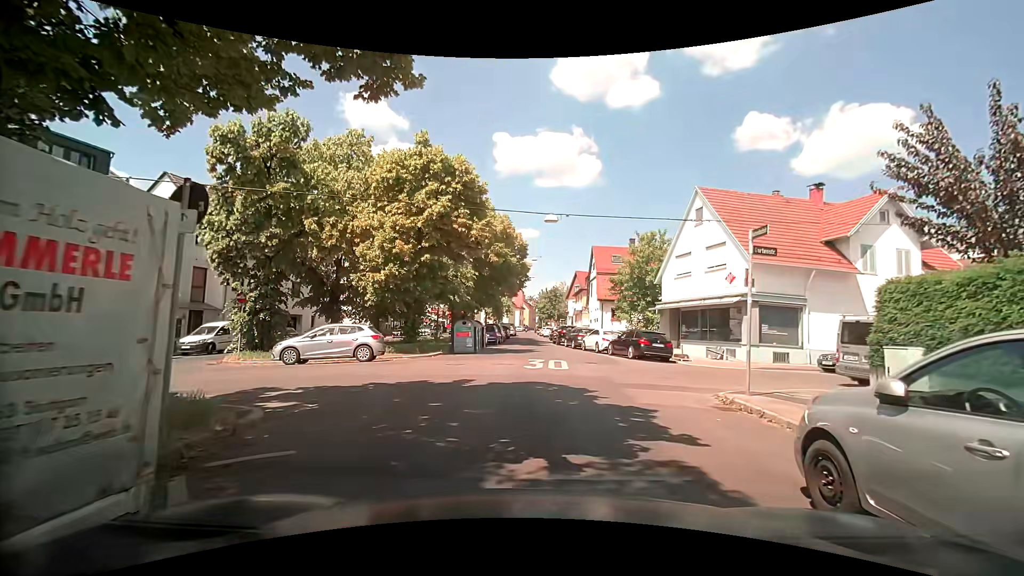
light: Day
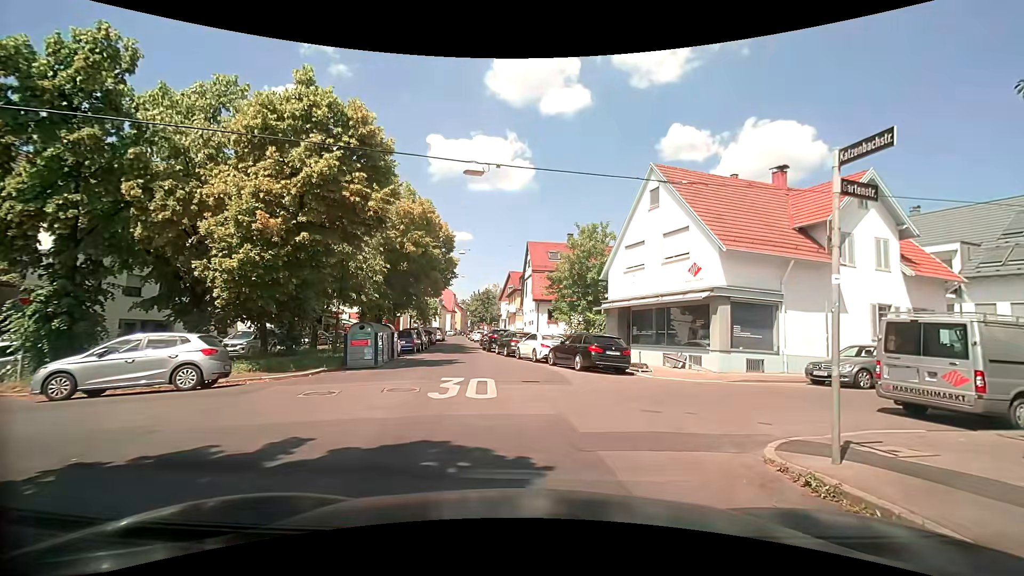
(+0.3, +5.4) m; +5°
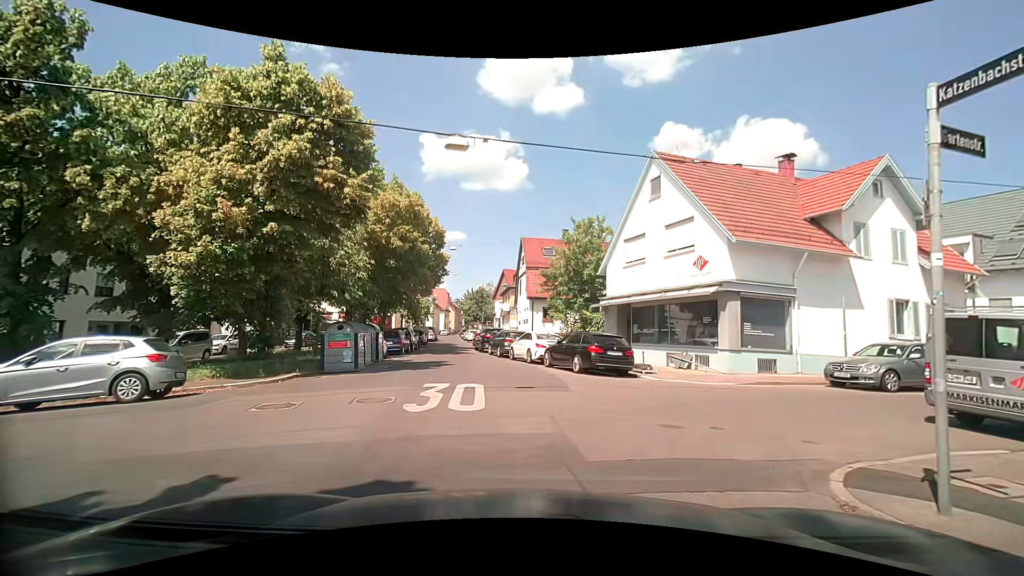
(+0.1, +1.4) m; +3°
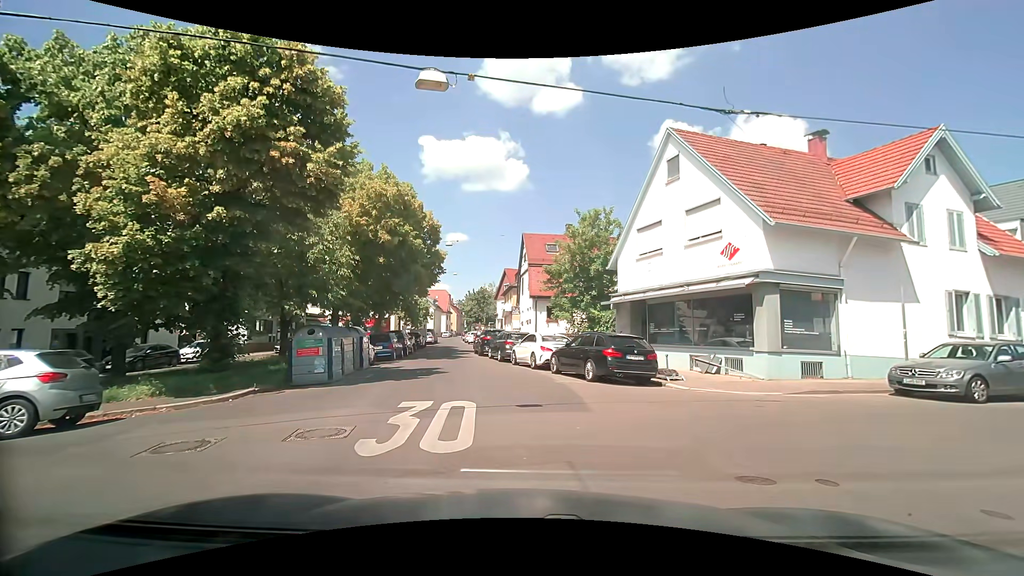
(0.0, +2.4) m; -1°
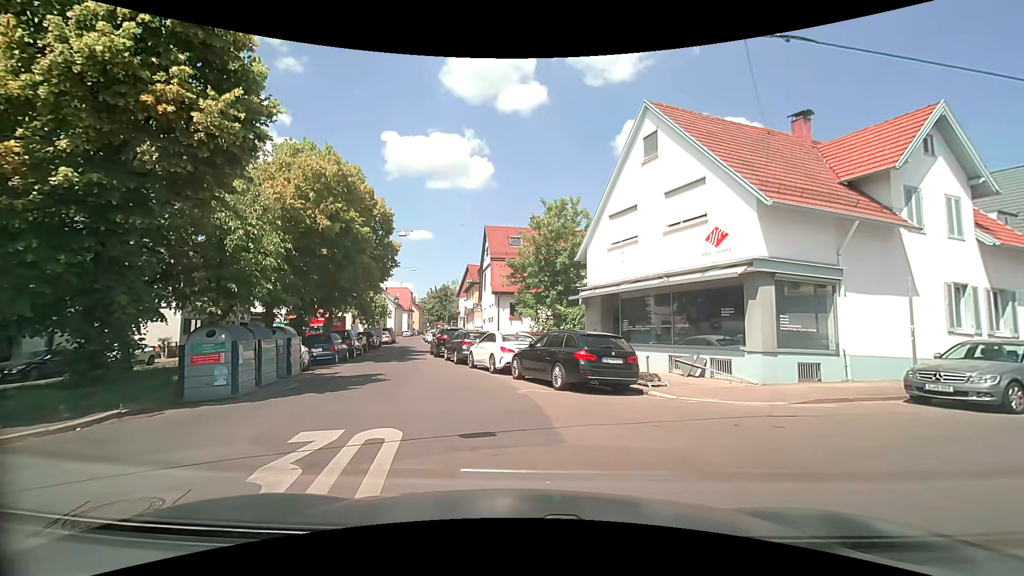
(0.0, +2.5) m; +4°
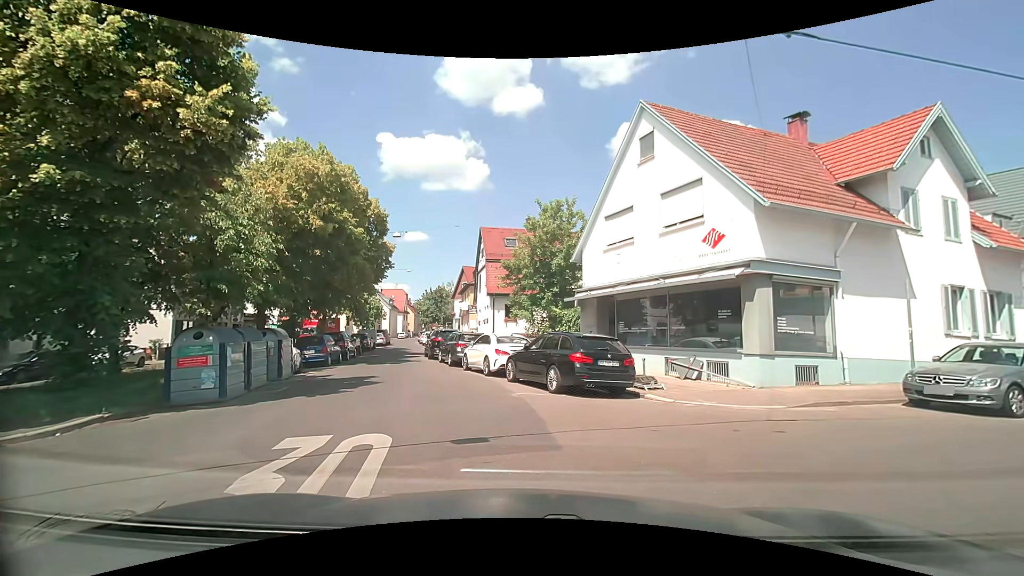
(0.0, +0.2) m; 0°
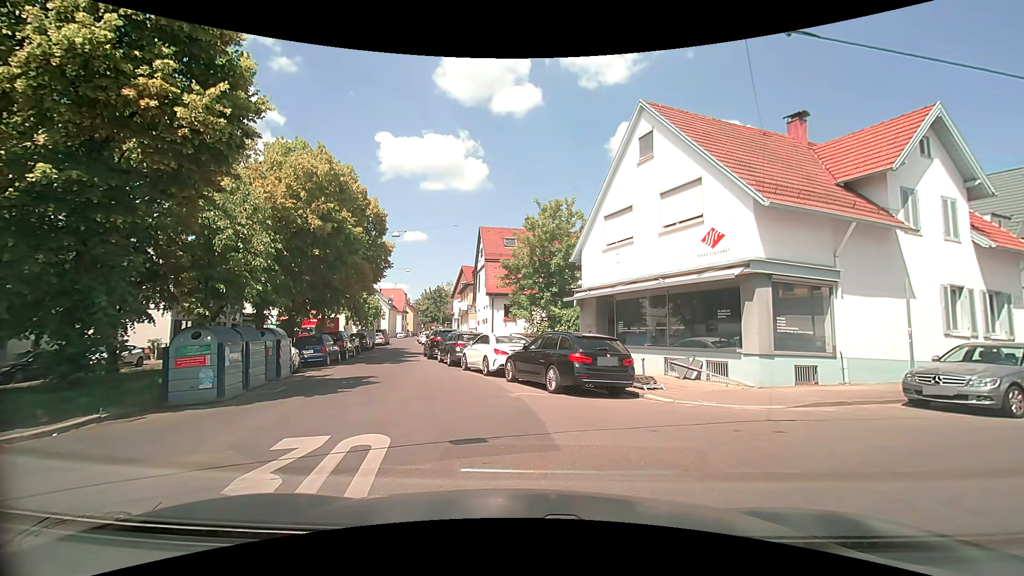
(0.0, +0.1) m; 0°
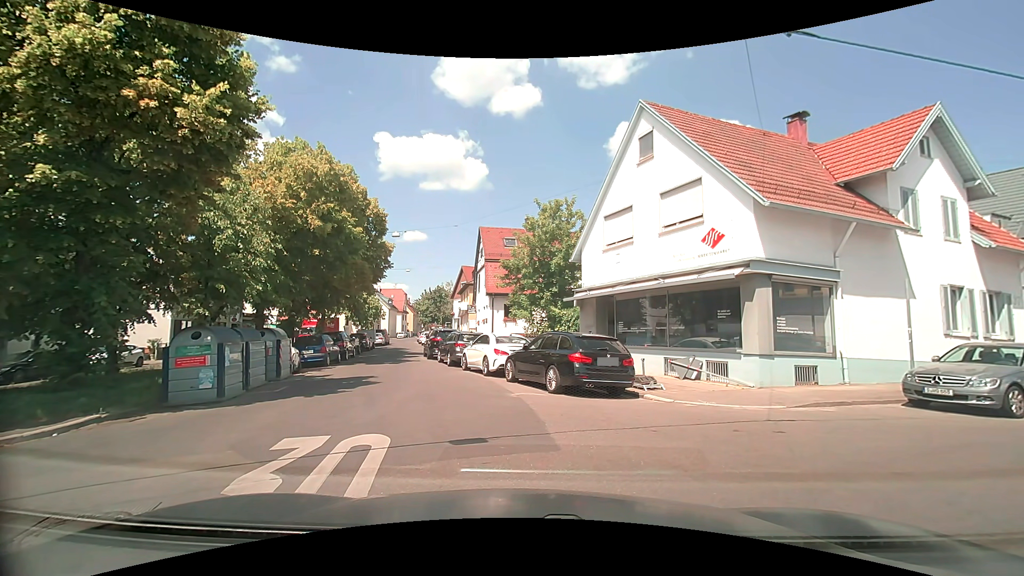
(0.0, 0.0) m; 0°
